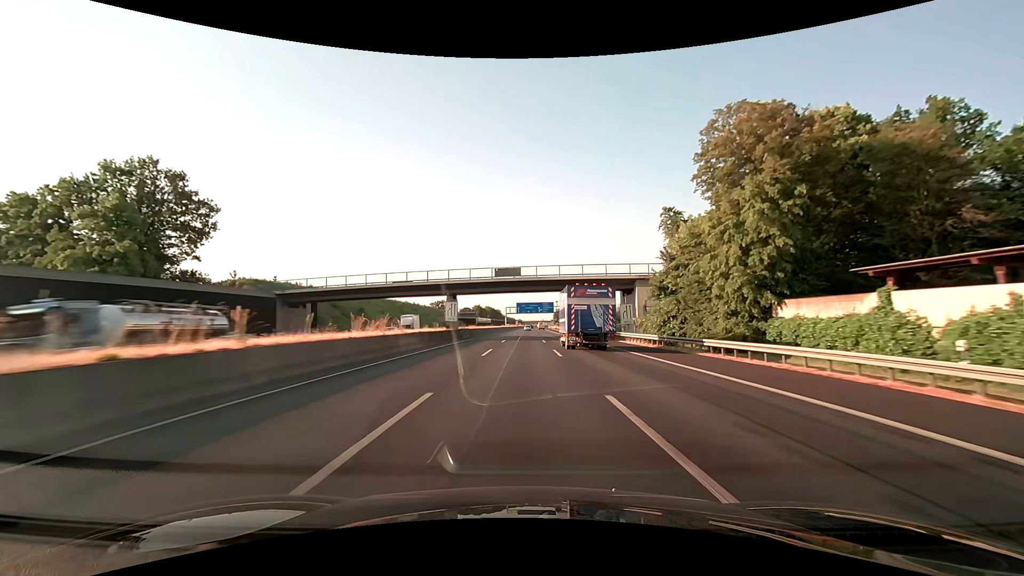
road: motorway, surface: asphalt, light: Day
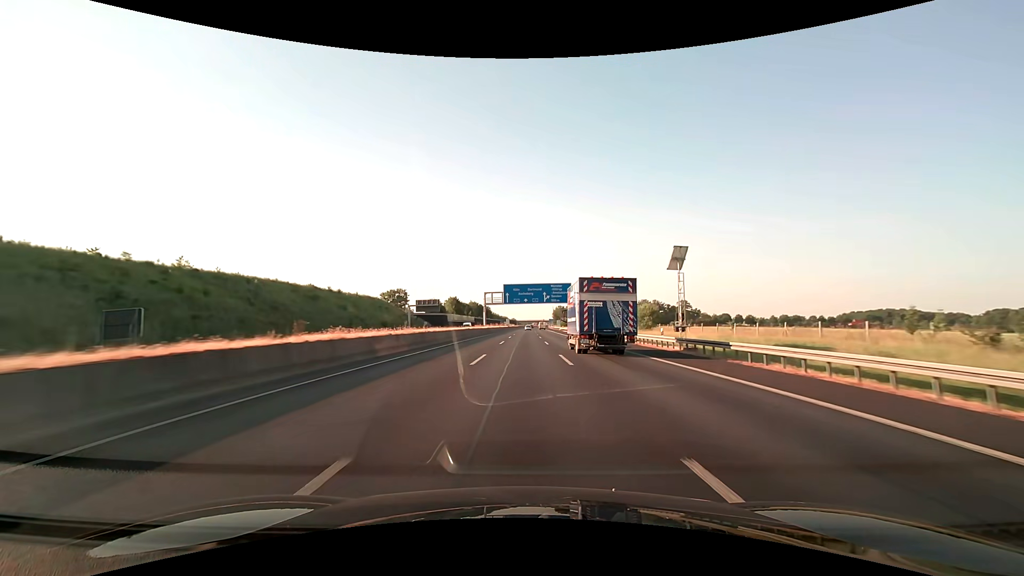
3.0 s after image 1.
(+0.2, +78.9) m; +1°
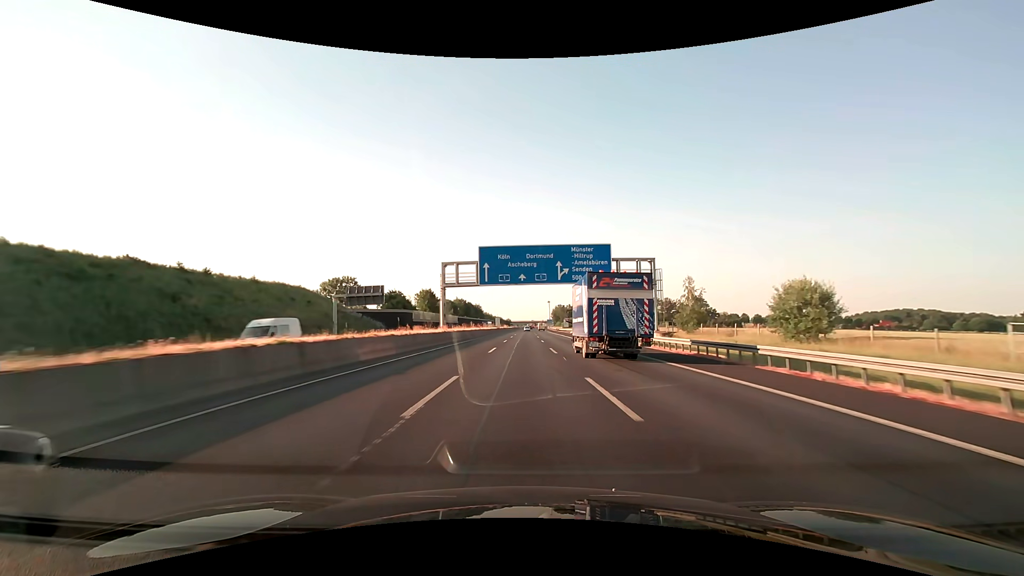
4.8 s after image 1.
(+0.1, +47.3) m; 0°
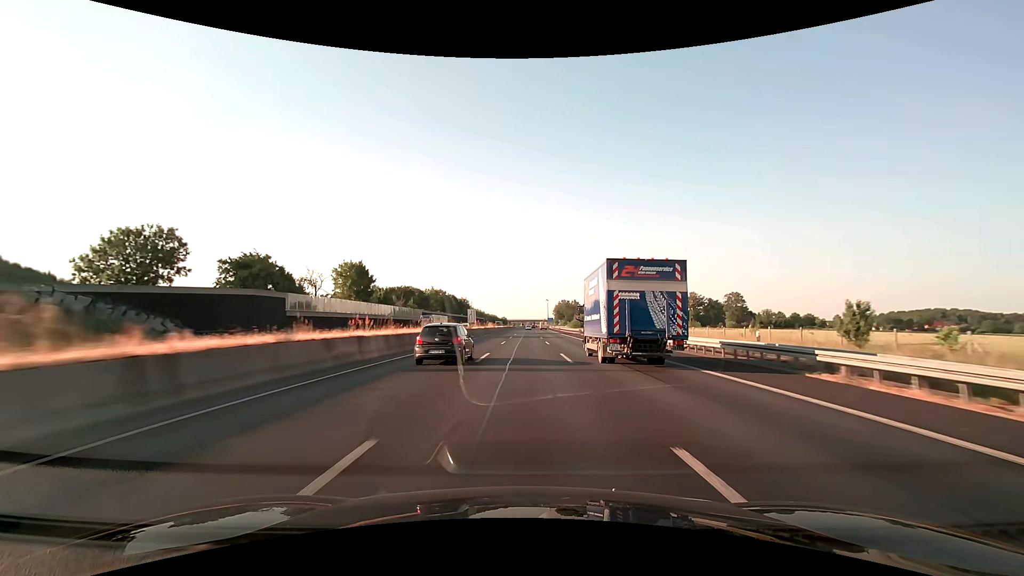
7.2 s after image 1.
(+0.2, +63.2) m; 0°
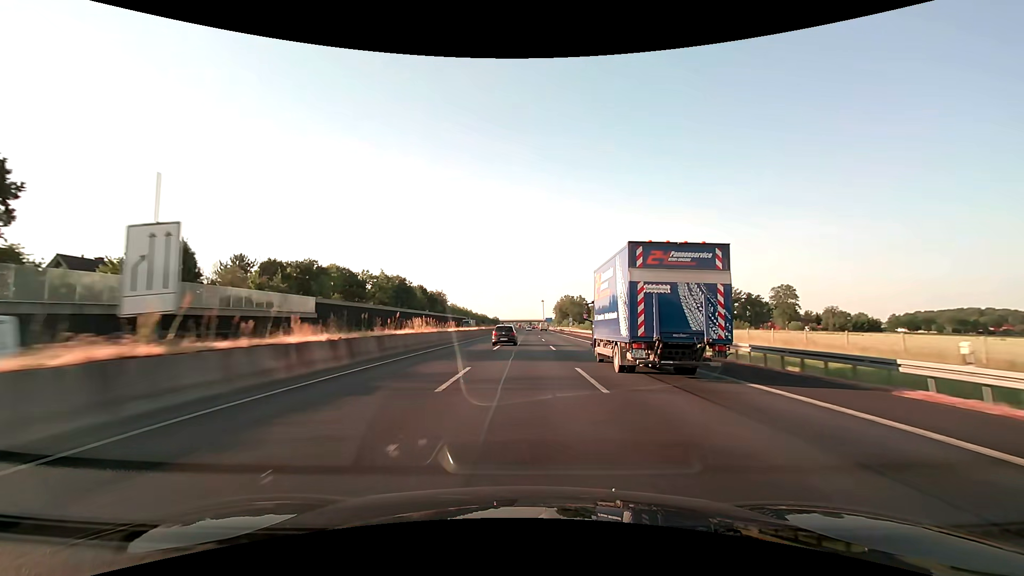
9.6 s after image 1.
(+0.5, +63.2) m; +1°
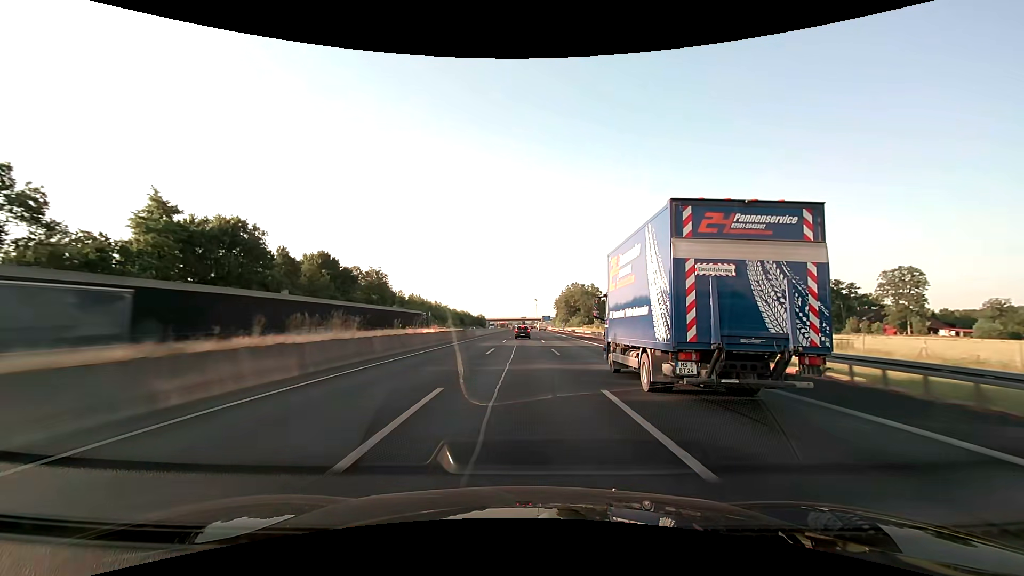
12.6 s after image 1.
(+0.5, +79.1) m; +1°
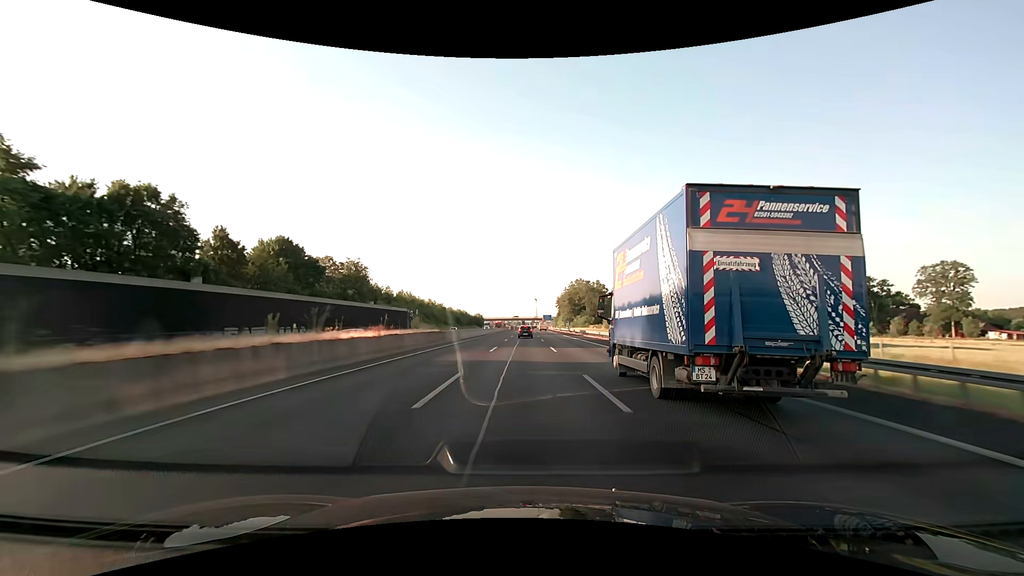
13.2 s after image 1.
(0.0, +15.8) m; 0°
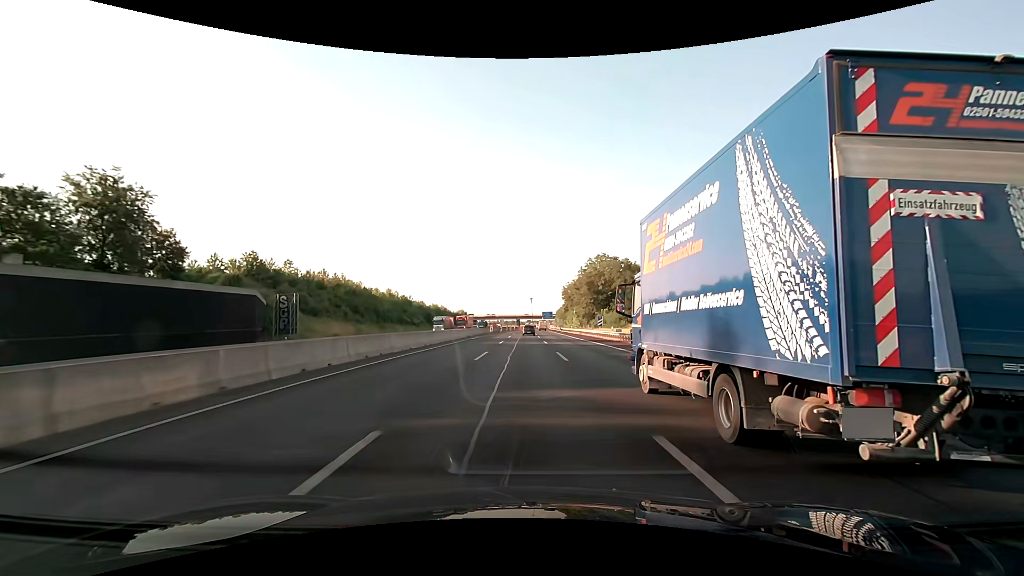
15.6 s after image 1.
(+0.2, +63.4) m; +1°
(0, +10) (0, +20) (0, +30) (0, +40) (0, +50) (0, +60) (0, +70) (0, +80) (0, +90) (+1, +100) m
